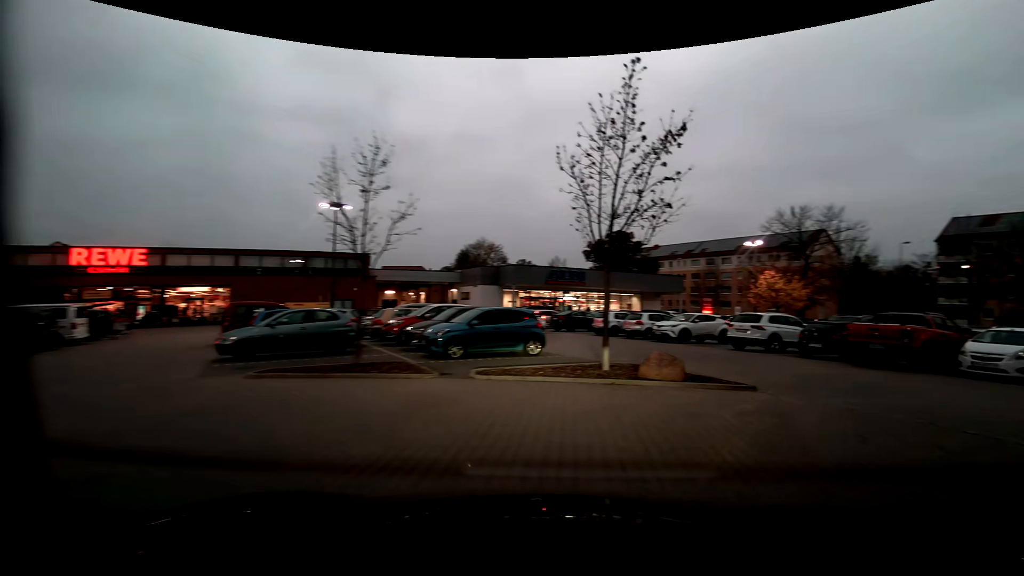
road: service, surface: paving_stones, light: Dusk
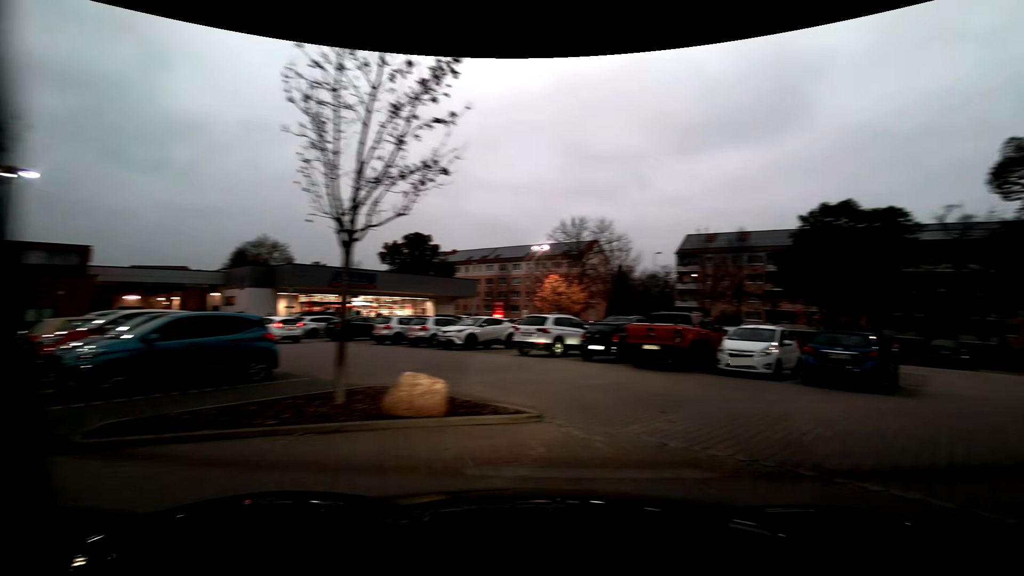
(+0.6, +3.5) m; +22°
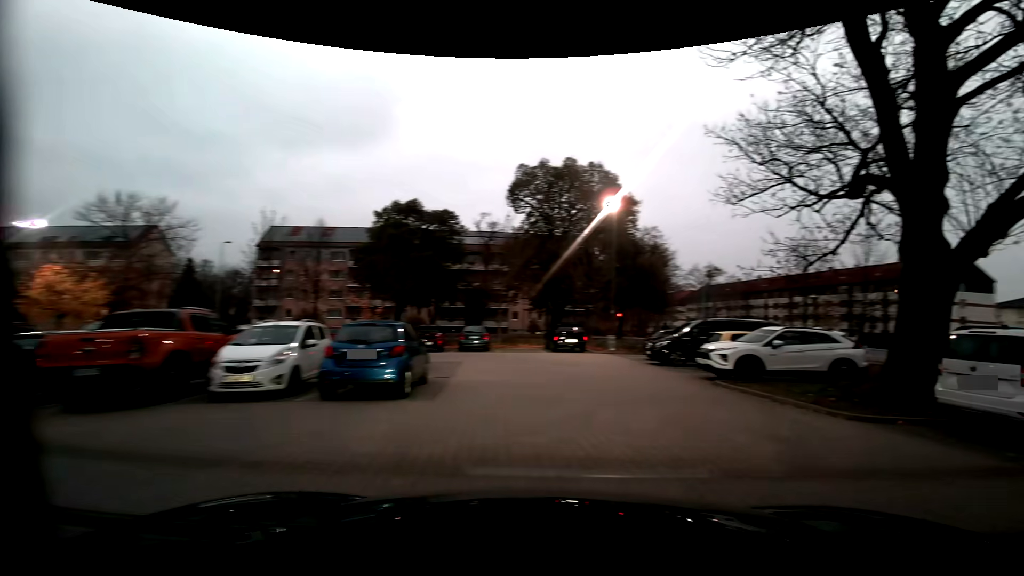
(+2.2, +4.7) m; +44°
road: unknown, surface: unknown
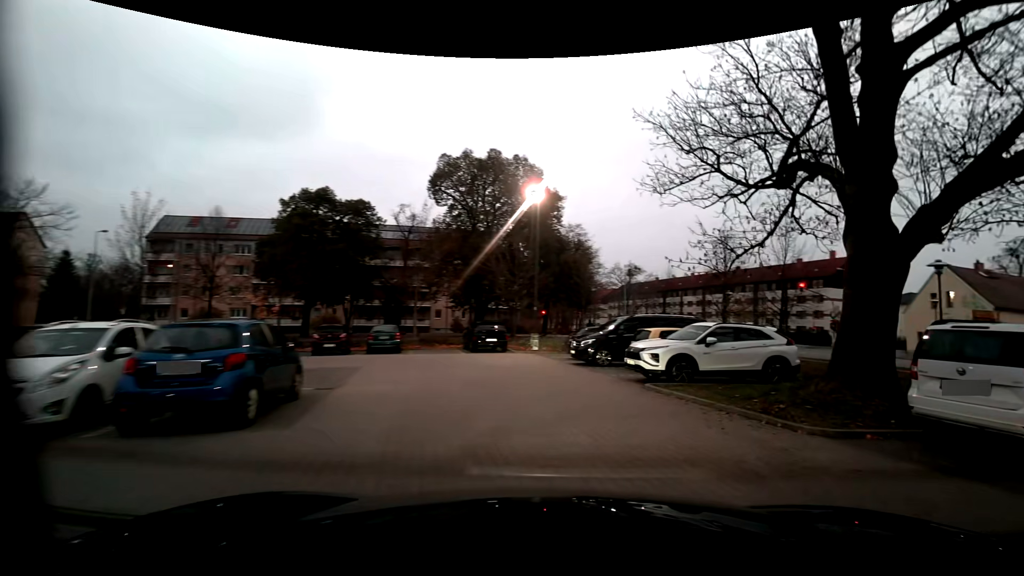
(+0.3, +2.5) m; +10°
